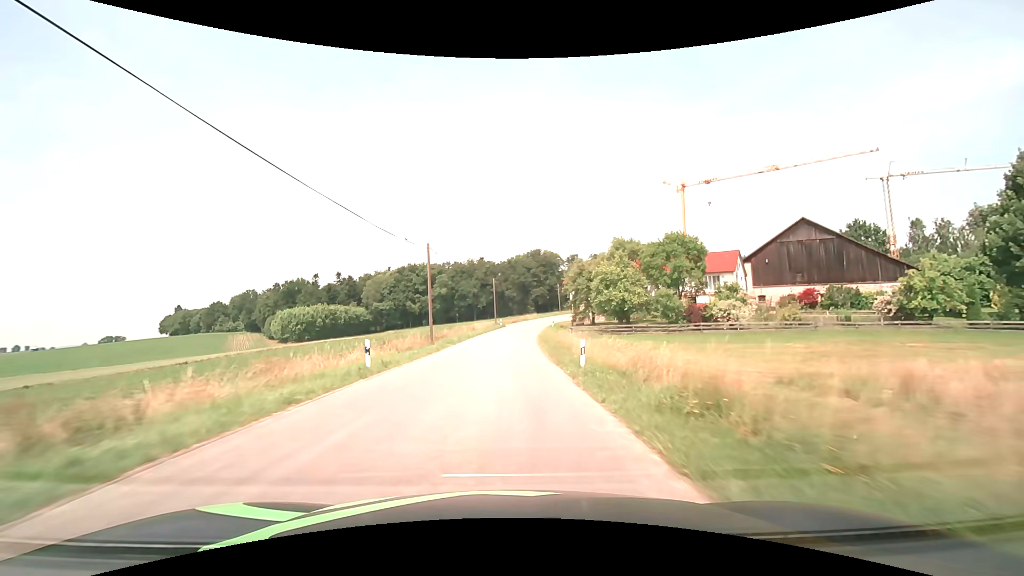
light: Day
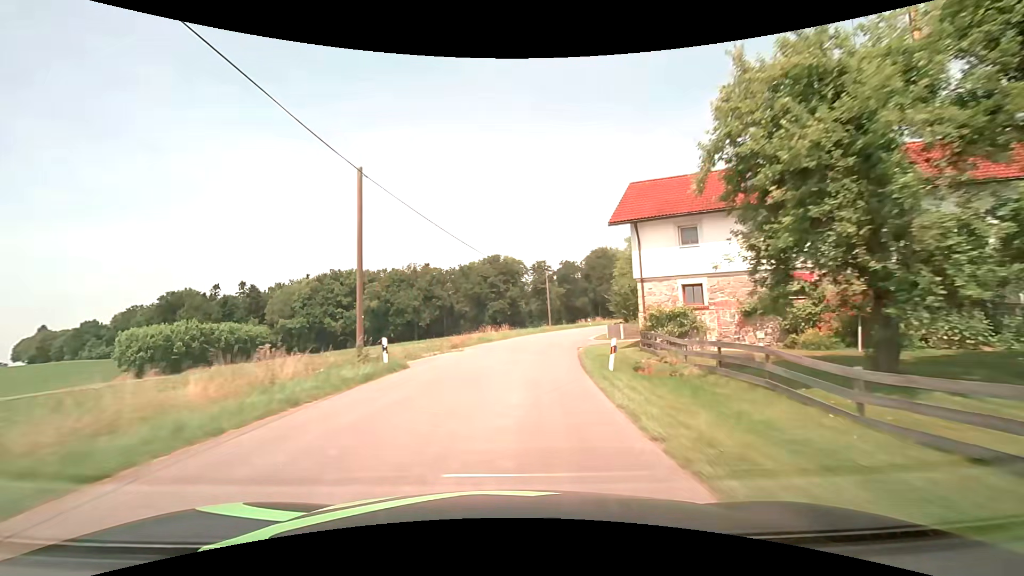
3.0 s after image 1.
(+1.3, +50.6) m; +5°
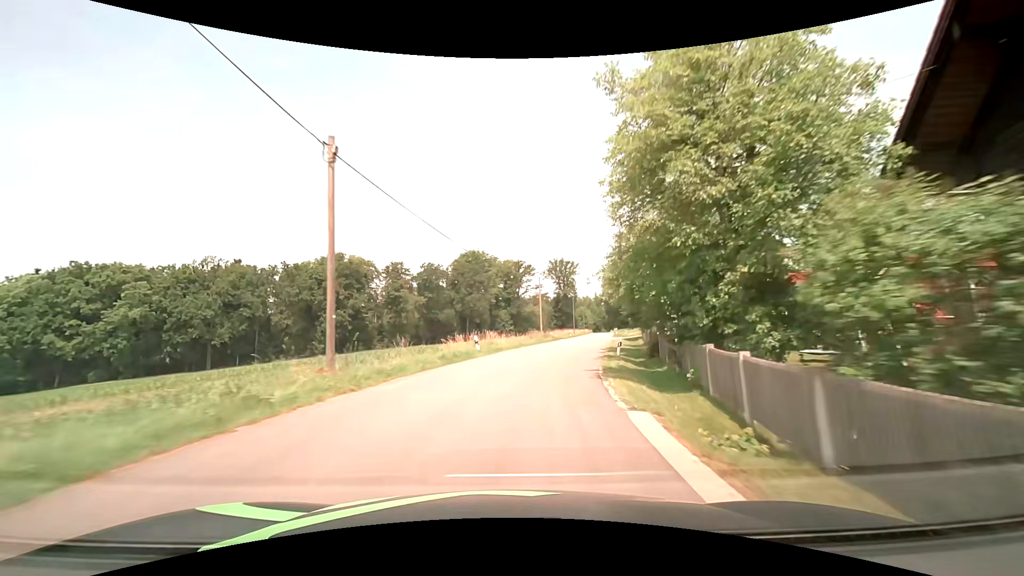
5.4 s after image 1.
(+5.1, +40.6) m; +16°
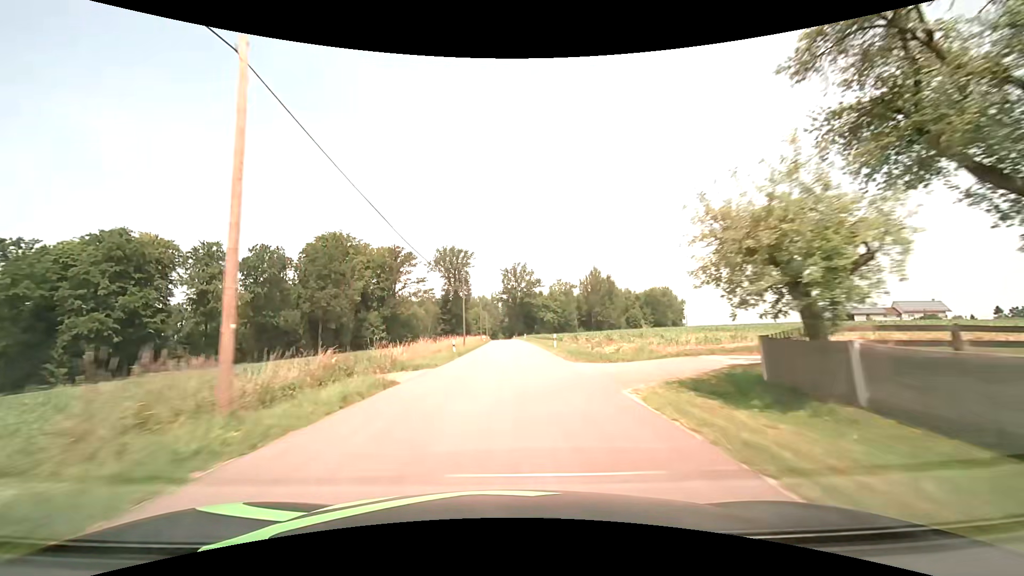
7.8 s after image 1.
(+5.6, +41.0) m; +12°
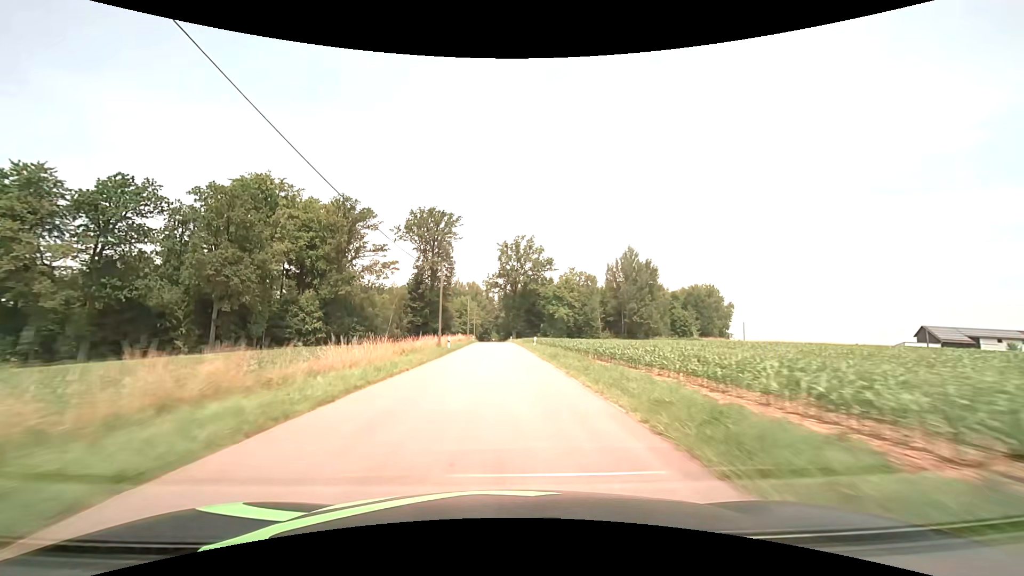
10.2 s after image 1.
(+0.7, +44.7) m; +1°
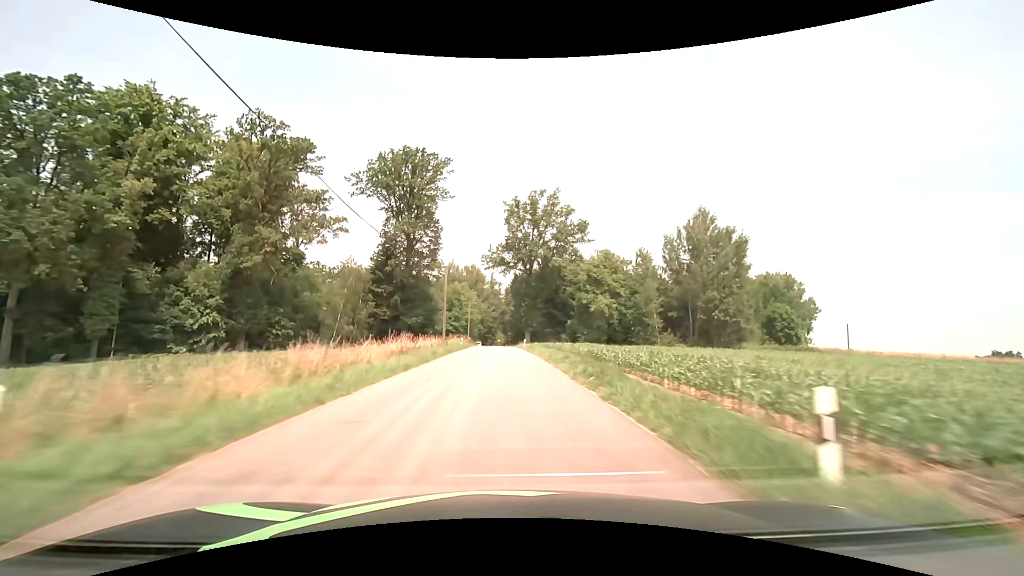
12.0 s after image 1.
(-0.4, +36.2) m; -1°
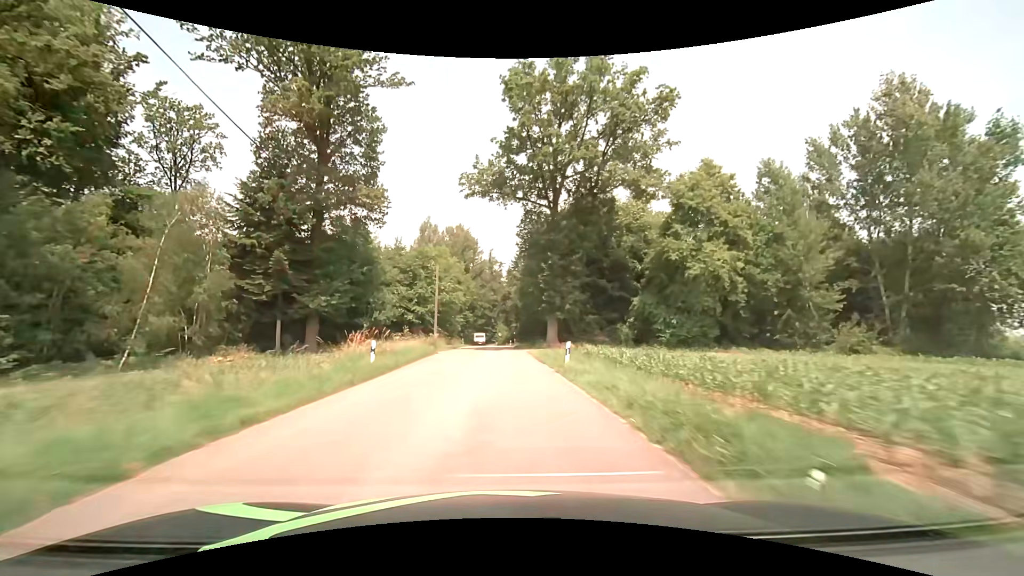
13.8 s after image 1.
(0.0, +36.9) m; 0°
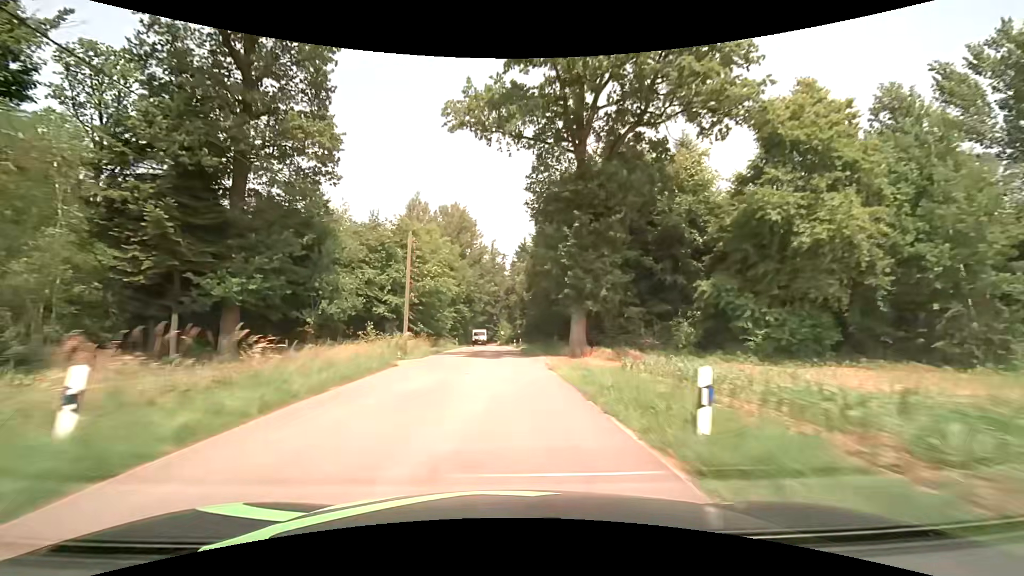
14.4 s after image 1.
(0.0, +12.1) m; 0°
(0, +10) (0, +20) (0, +30) (0, +40) (-1, +50) (-1, +60) (-1, +70) (-2, +80) (-2, +90) (-3, +100) m
